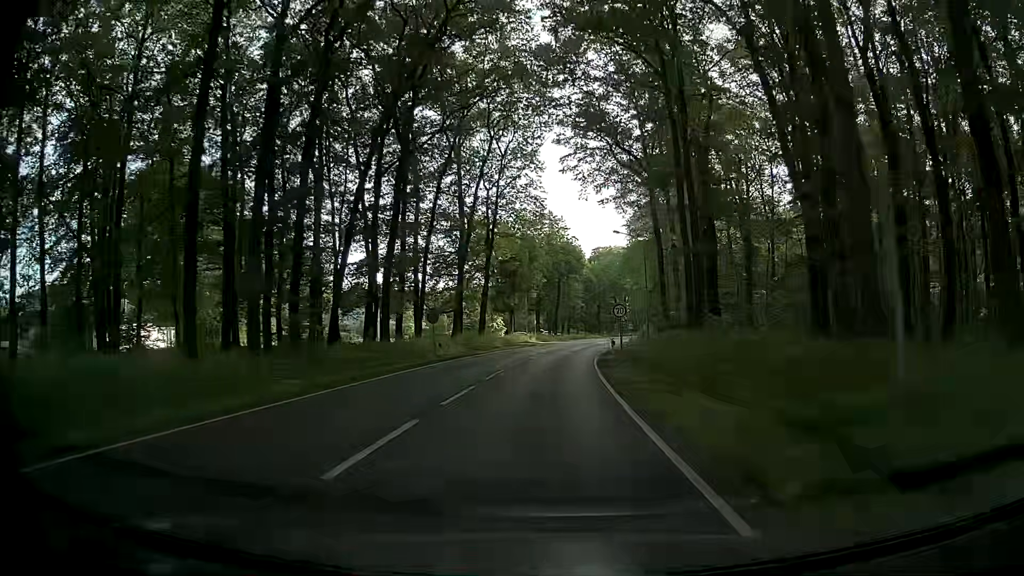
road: secondary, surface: asphalt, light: Day
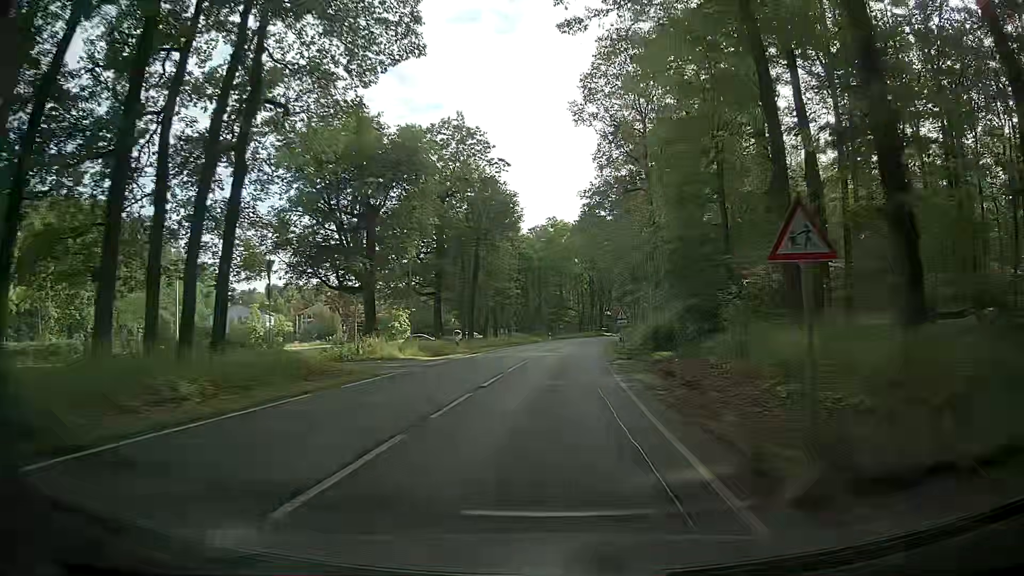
(+2.1, +43.2) m; +4°
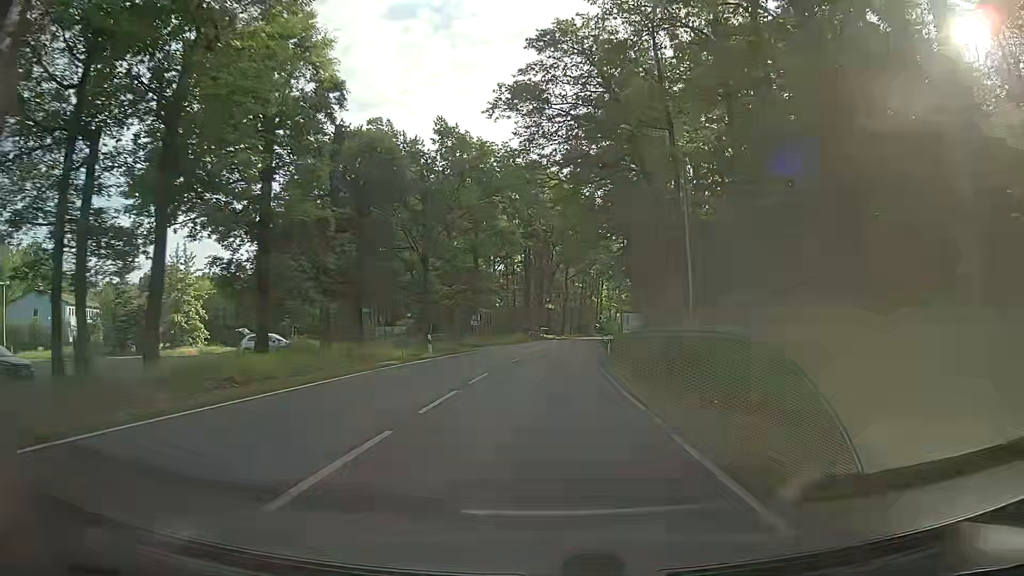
(+4.3, +53.8) m; +7°
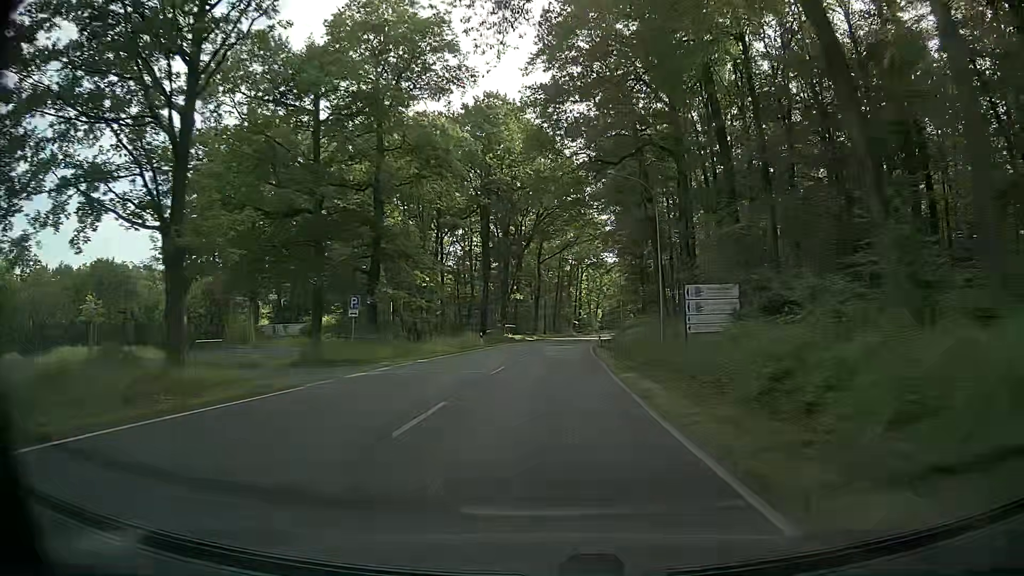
(+0.9, +32.4) m; +2°
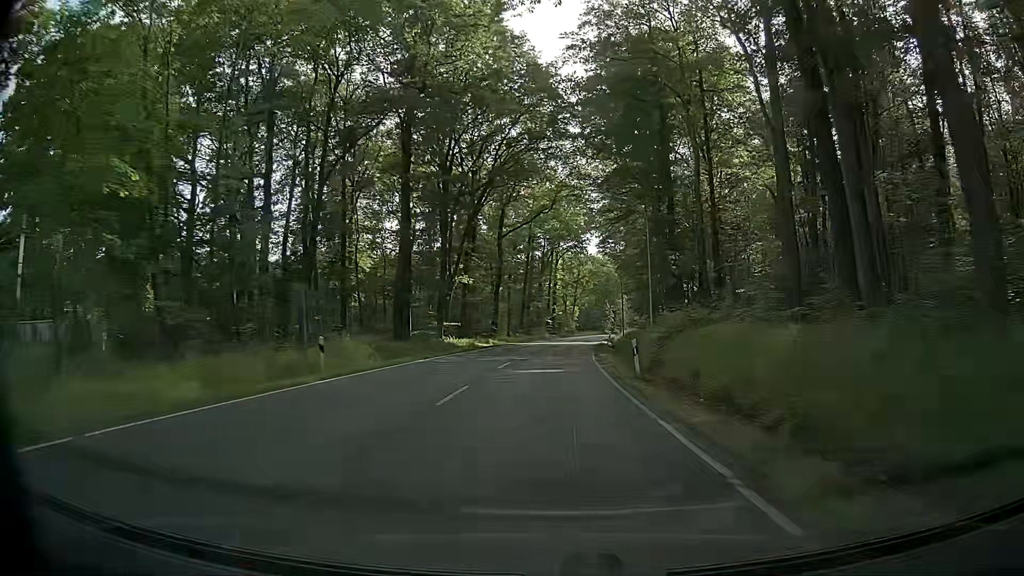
(+1.0, +32.4) m; +4°
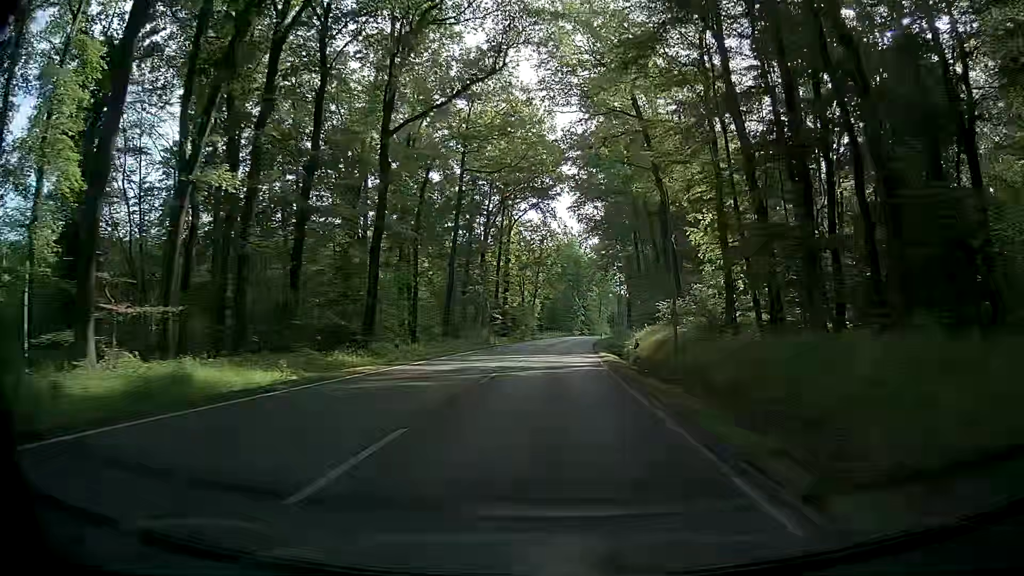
(+1.0, +43.1) m; +4°
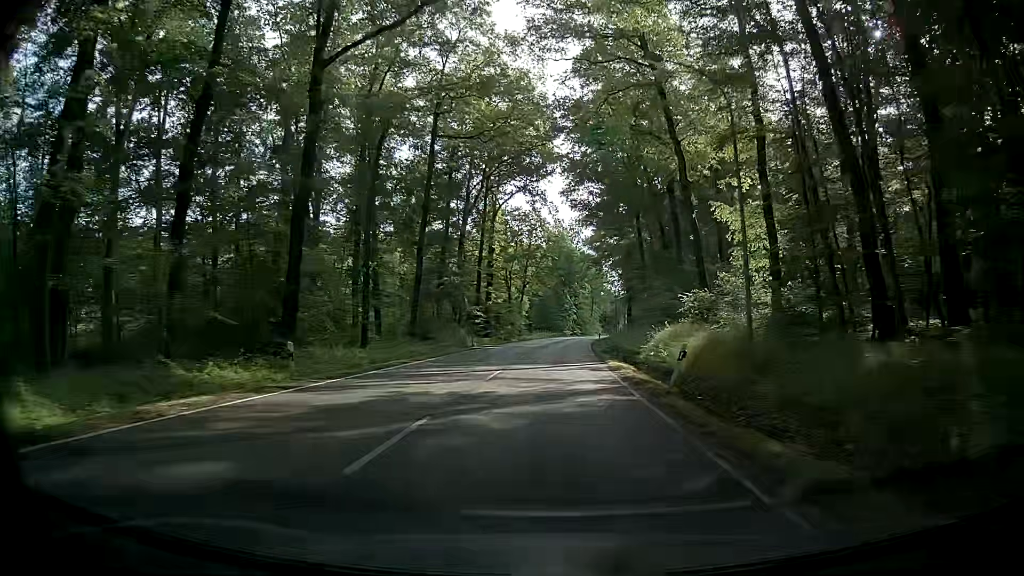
(0.0, +10.8) m; 0°
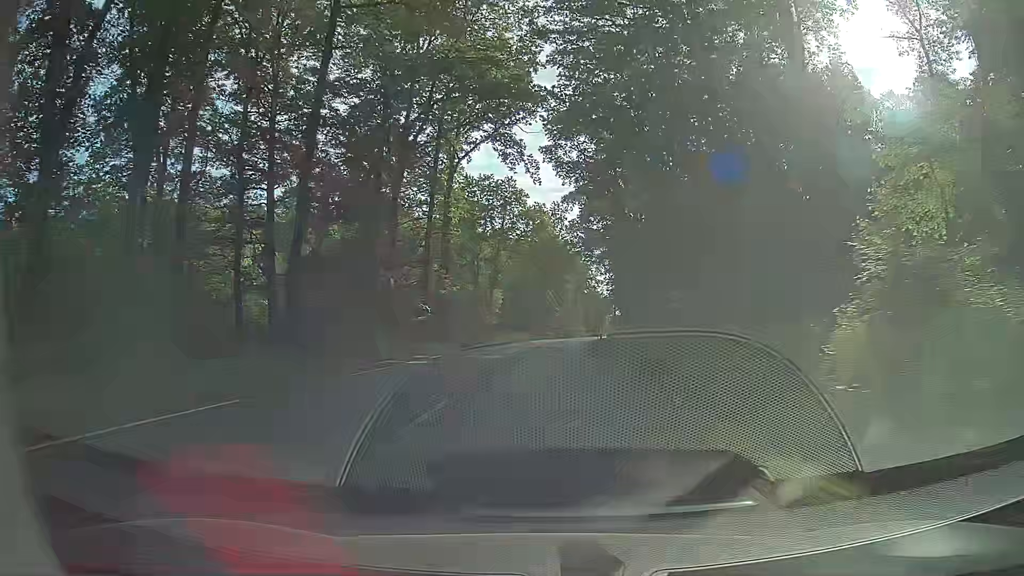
(+0.2, +21.5) m; +2°
(0, +10) (0, +20) (0, +30) (+1, +40) (+1, +50) (+1, +60) (+2, +70) (+3, +80) (+4, +90) (+4, +100) m
